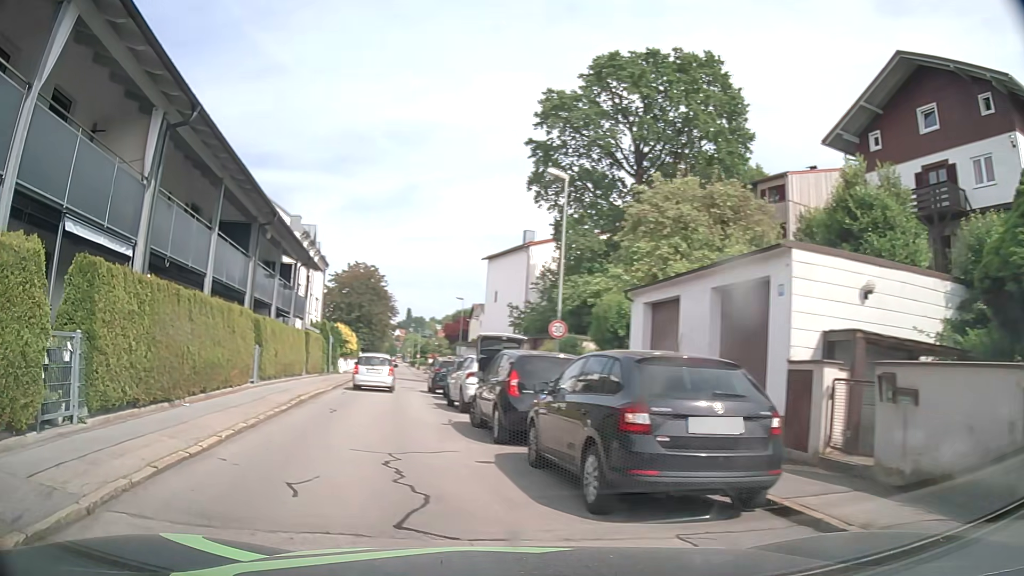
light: Day
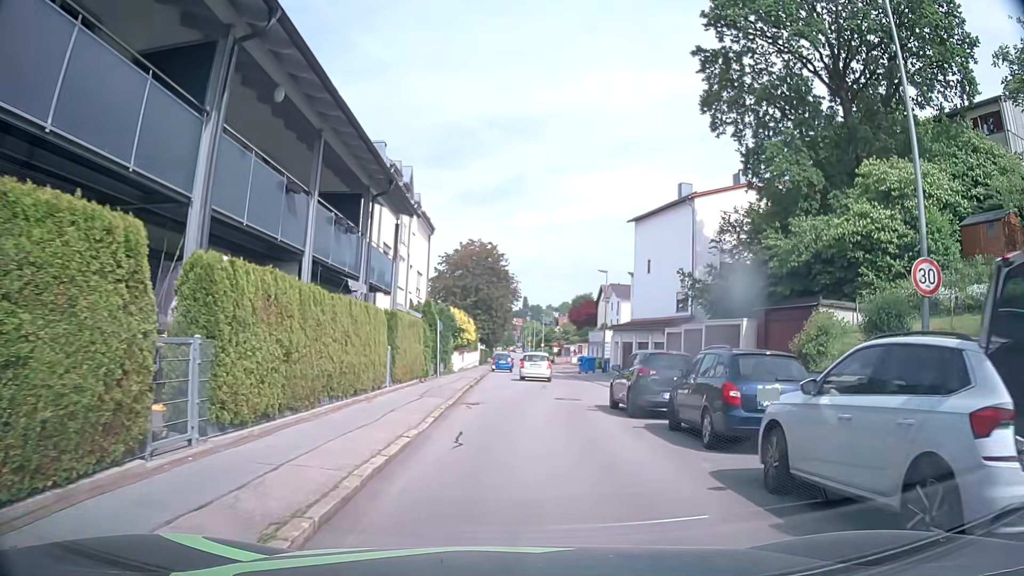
(-3.1, +13.7) m; -10°
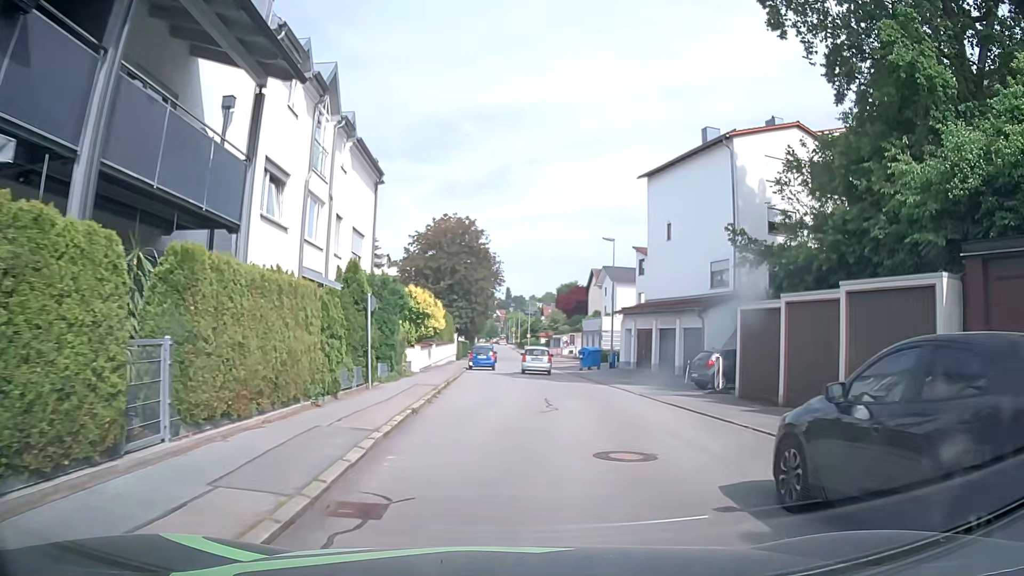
(0.0, +11.9) m; 0°
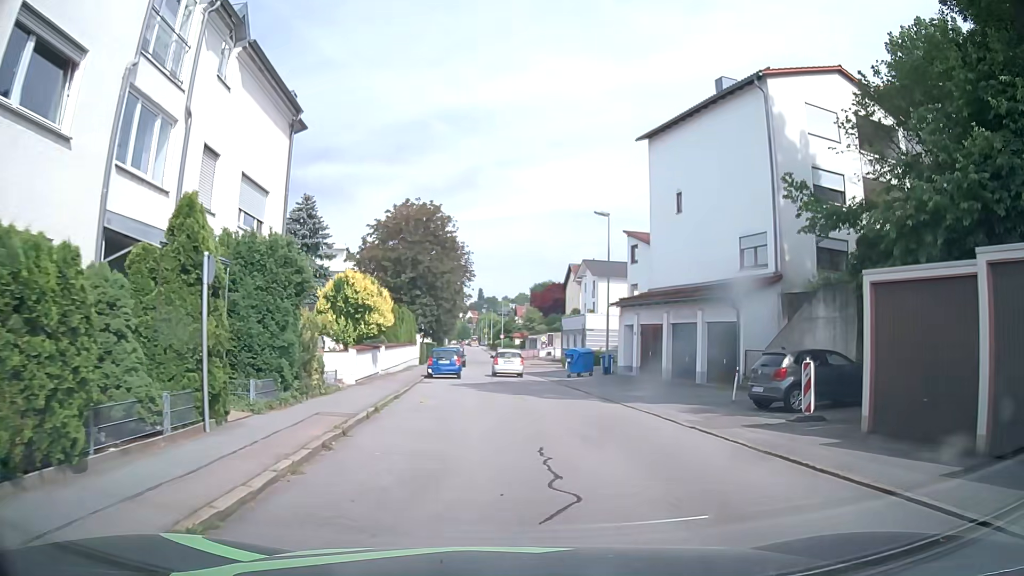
(+0.2, +8.6) m; +2°
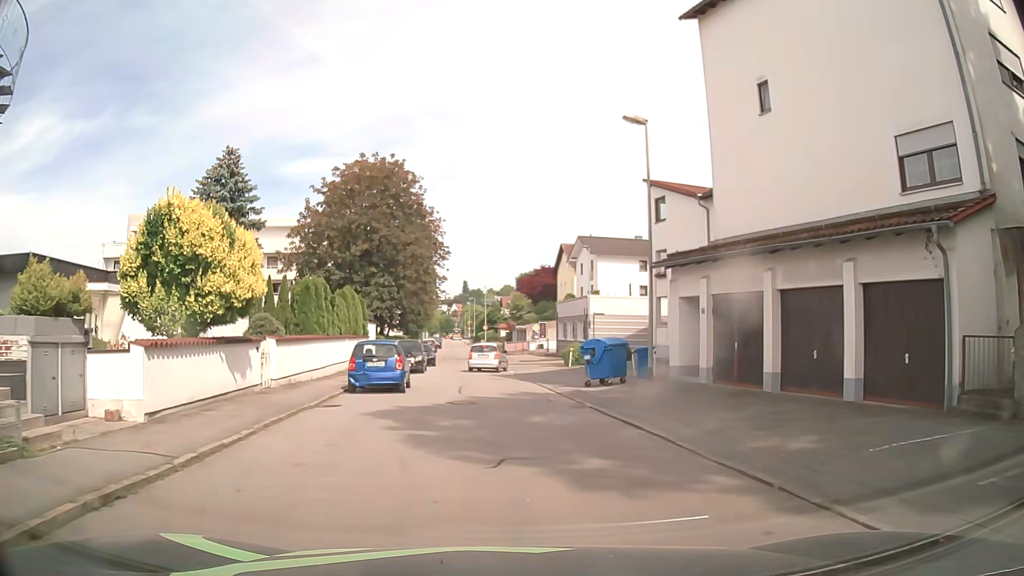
(+0.4, +13.5) m; +2°
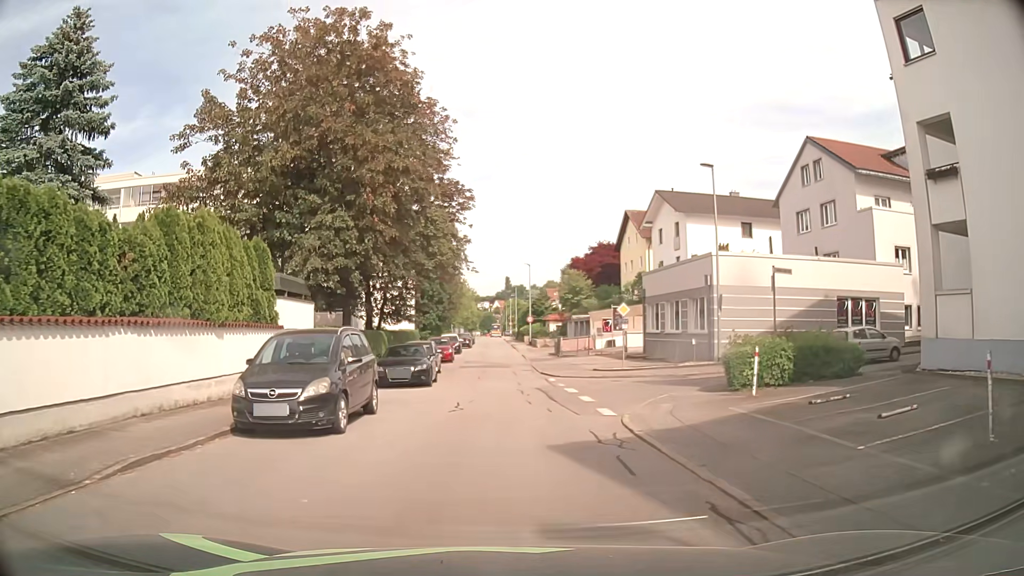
(-0.7, +22.2) m; -4°
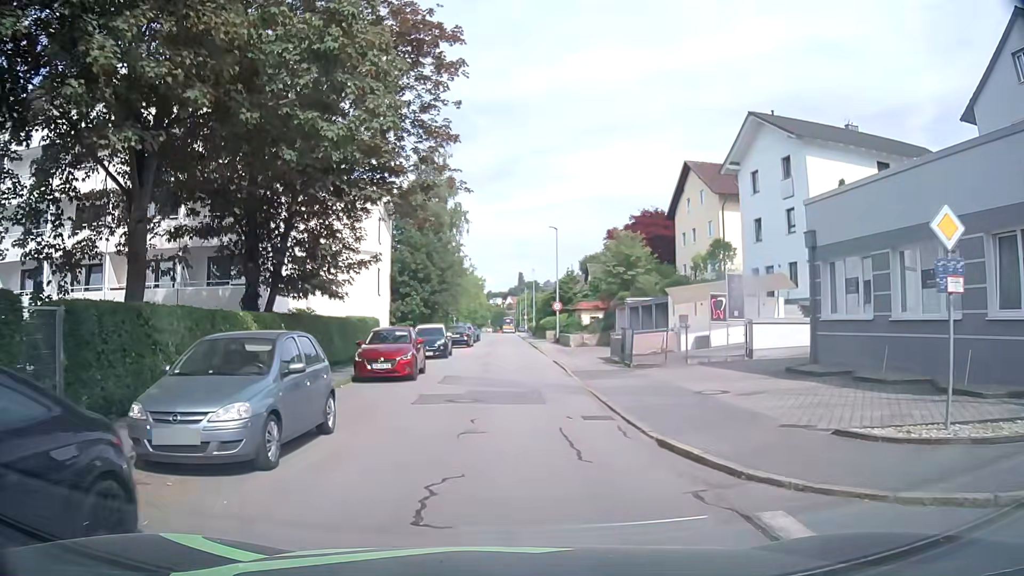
(0.0, +20.6) m; 0°
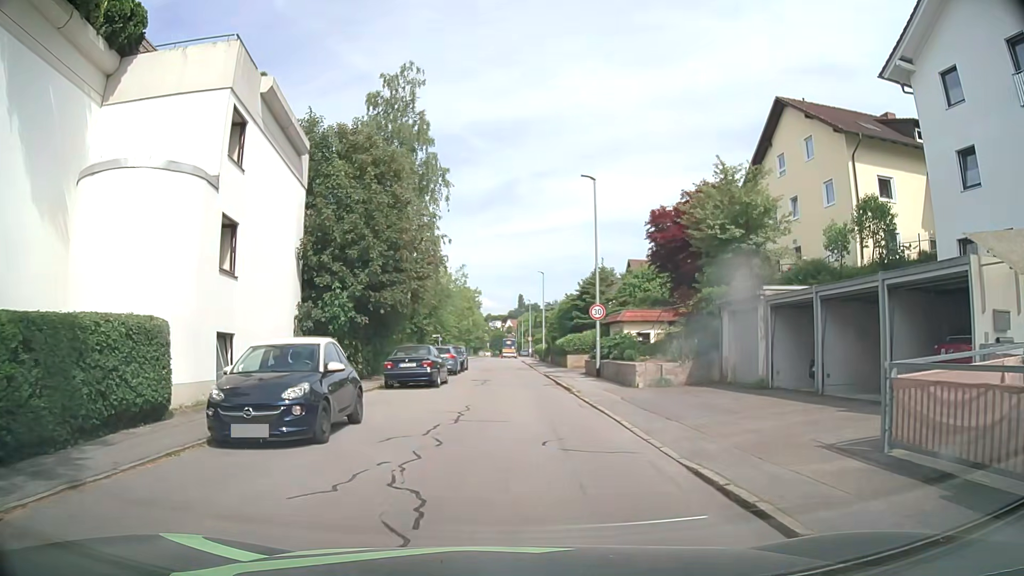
(-0.3, +20.4) m; -1°
(0, +10) (0, +20) (0, +30) (0, +40) (0, +50) (0, +60) (-1, +70) (-1, +80) (-2, +90) (-3, +100) m
